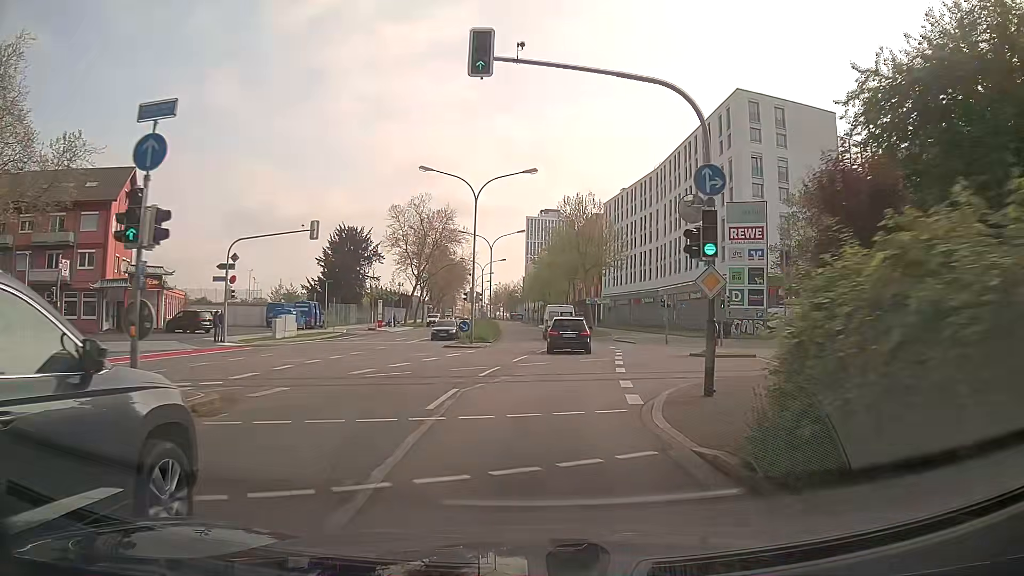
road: secondary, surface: asphalt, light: Day
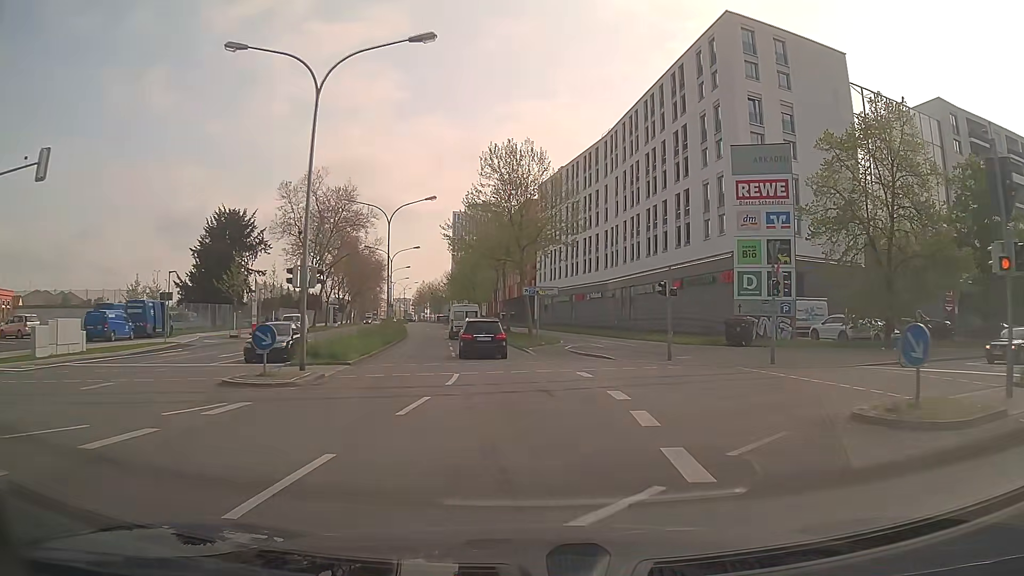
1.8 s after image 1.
(+1.2, +18.7) m; +6°
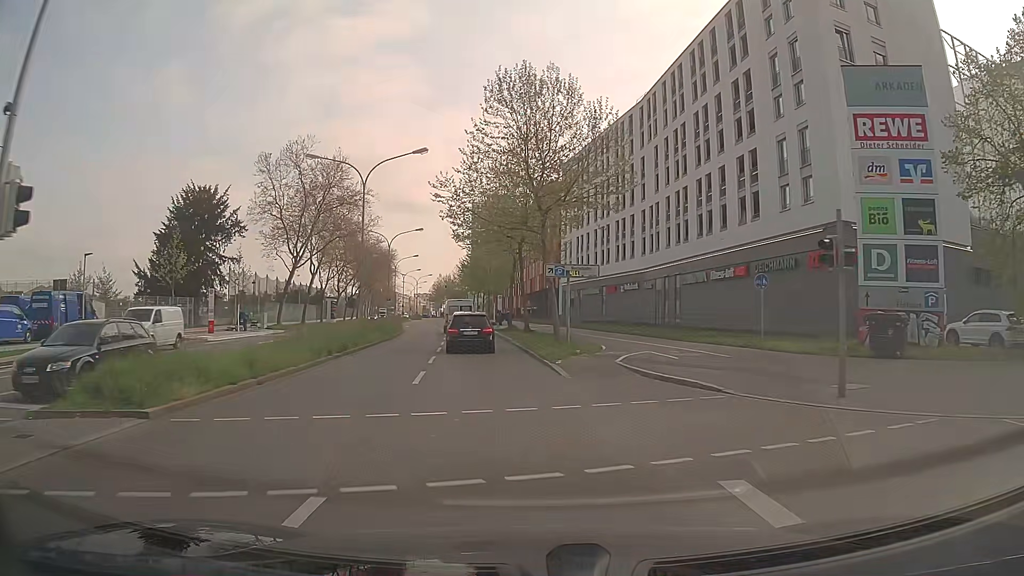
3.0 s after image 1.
(0.0, +12.7) m; -1°
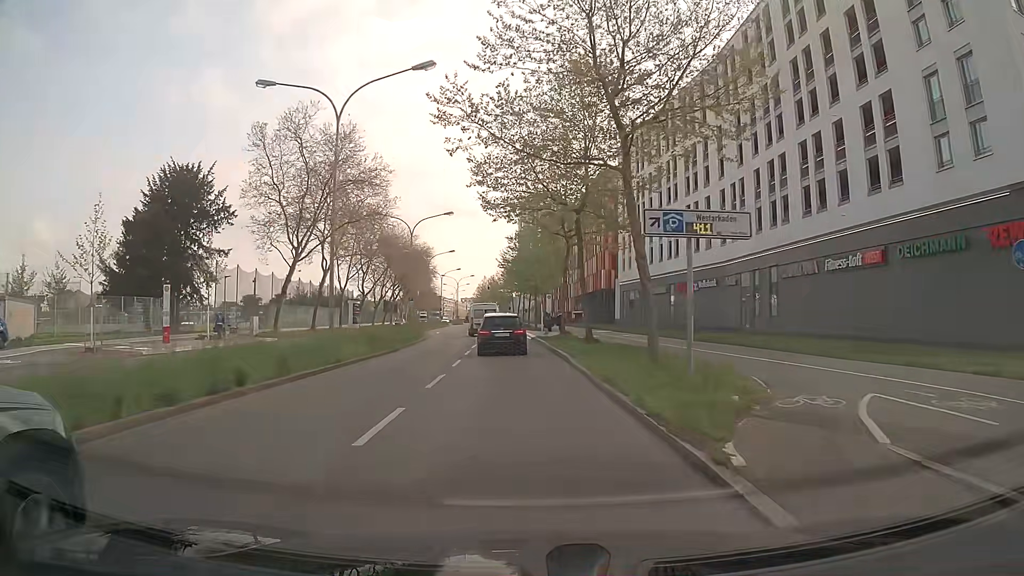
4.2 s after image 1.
(-0.6, +13.0) m; -5°
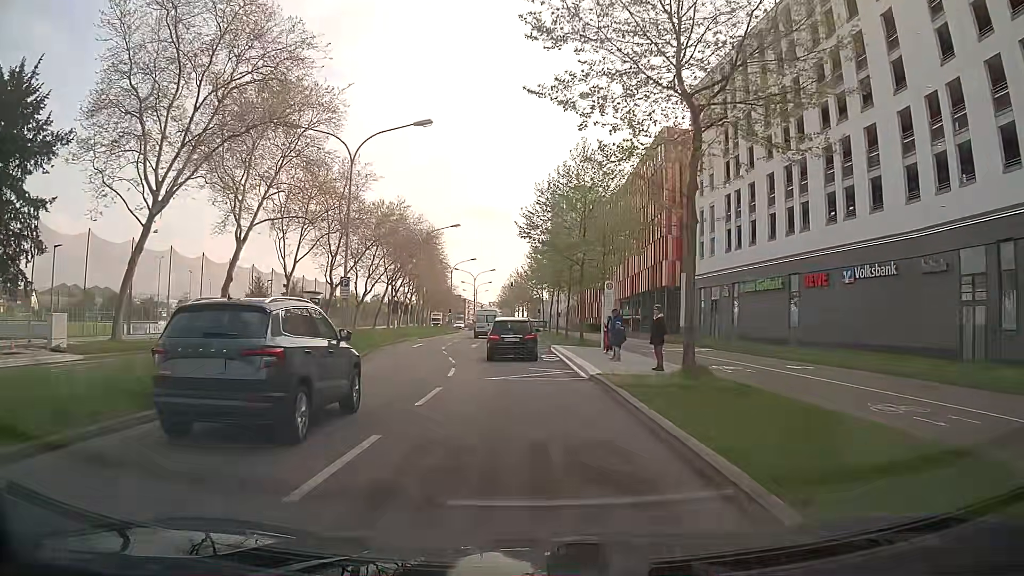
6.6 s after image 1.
(-0.6, +26.4) m; -3°
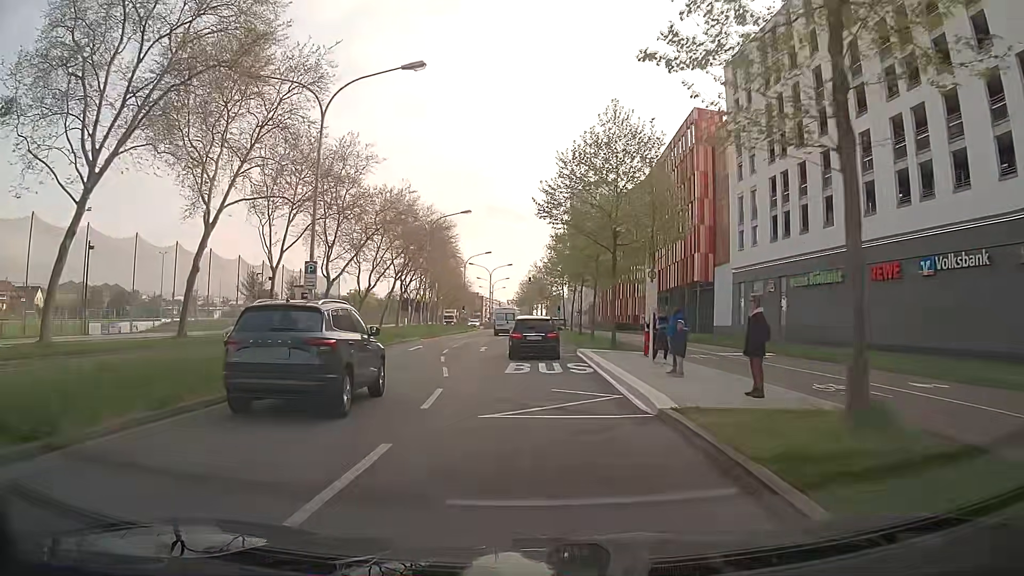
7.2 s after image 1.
(0.0, +6.7) m; -1°
(0, +10) (-1, +20) (-2, +30) (-3, +40) (-3, +50) (-3, +60) (-3, +70) (-3, +80) (-3, +90) (-4, +100) m
